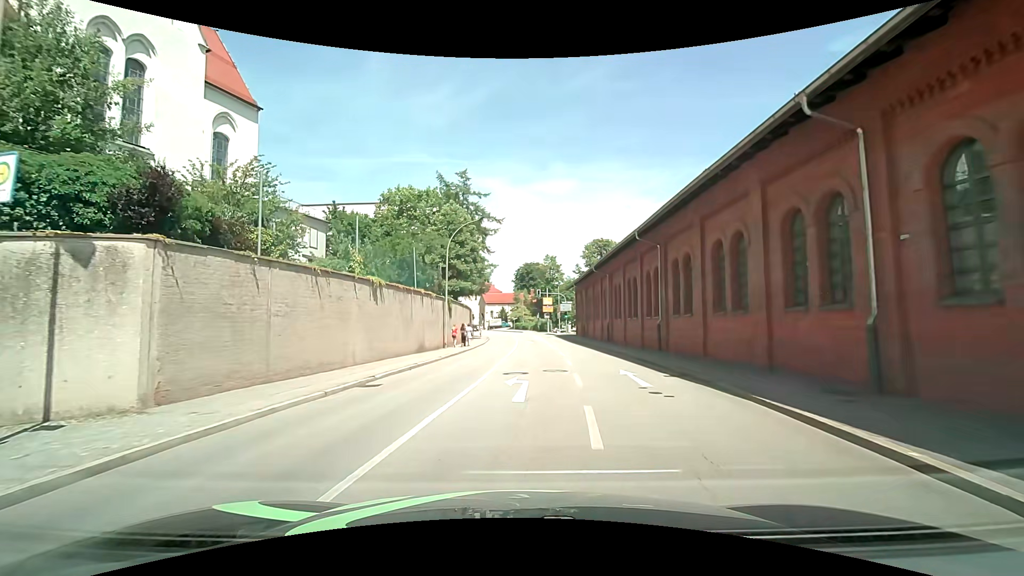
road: tertiary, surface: asphalt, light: Day
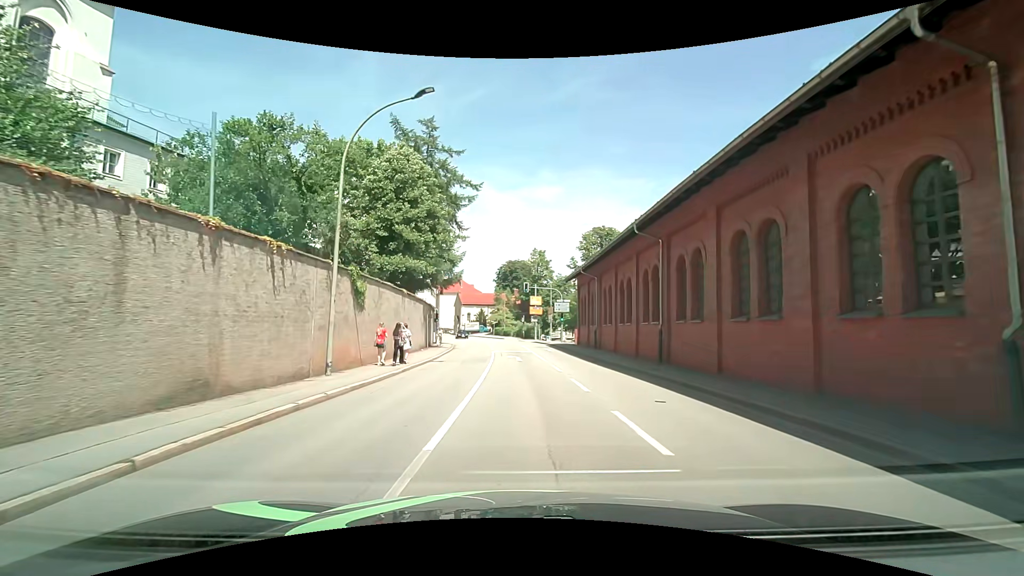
(0.0, +18.2) m; +2°
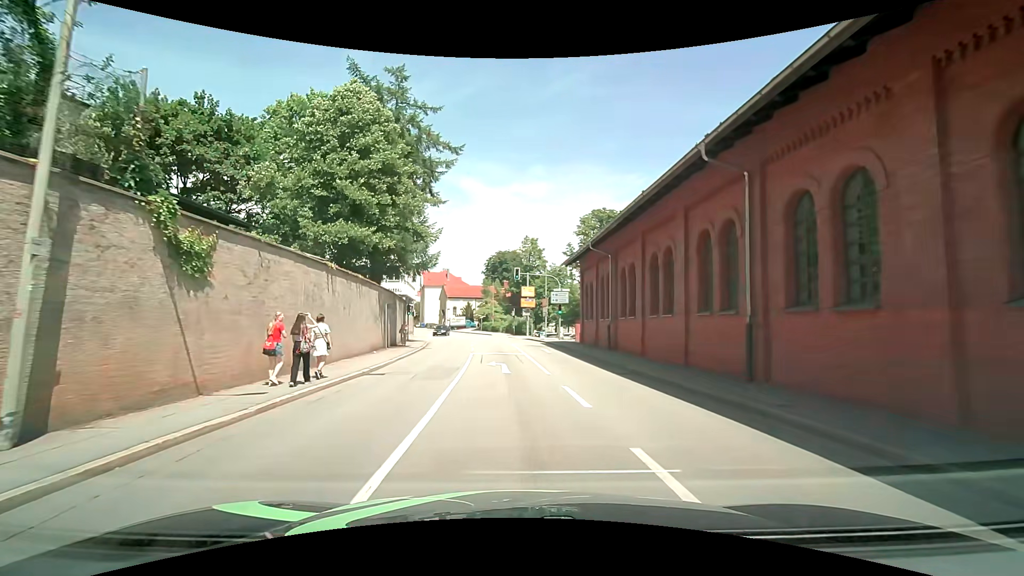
(+0.1, +9.0) m; +1°
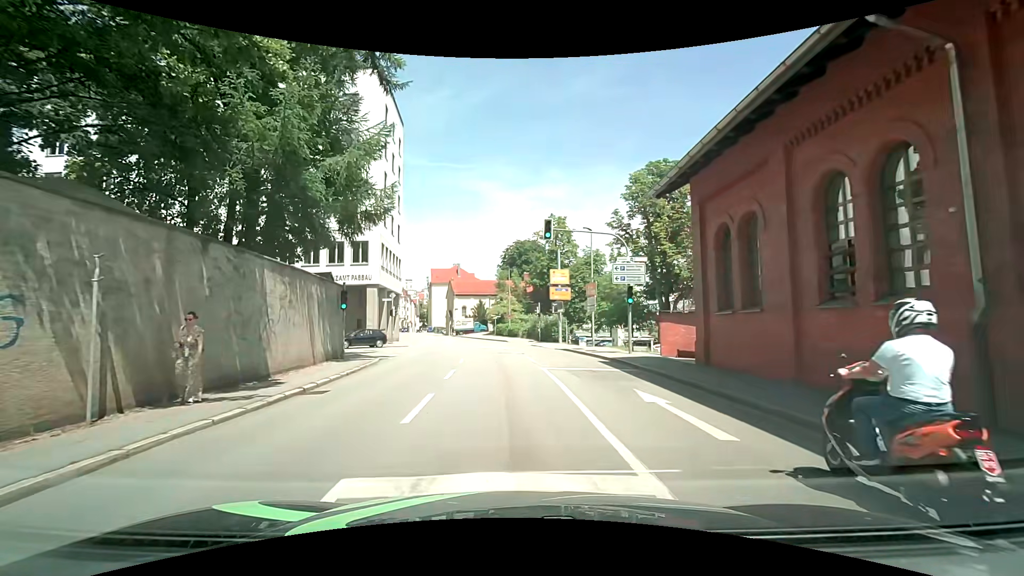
(-0.6, +20.4) m; -2°
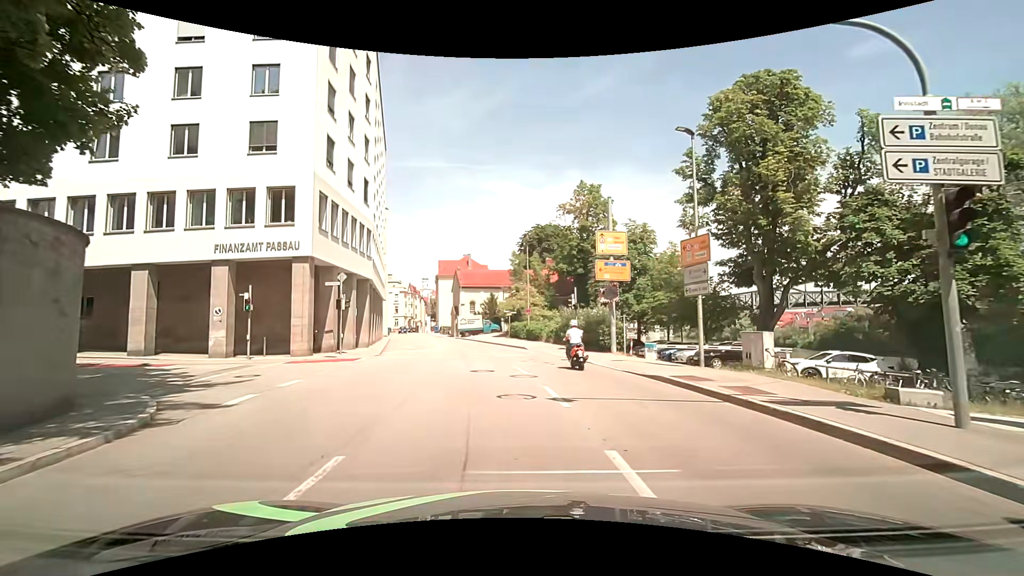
(-0.2, +16.5) m; -1°
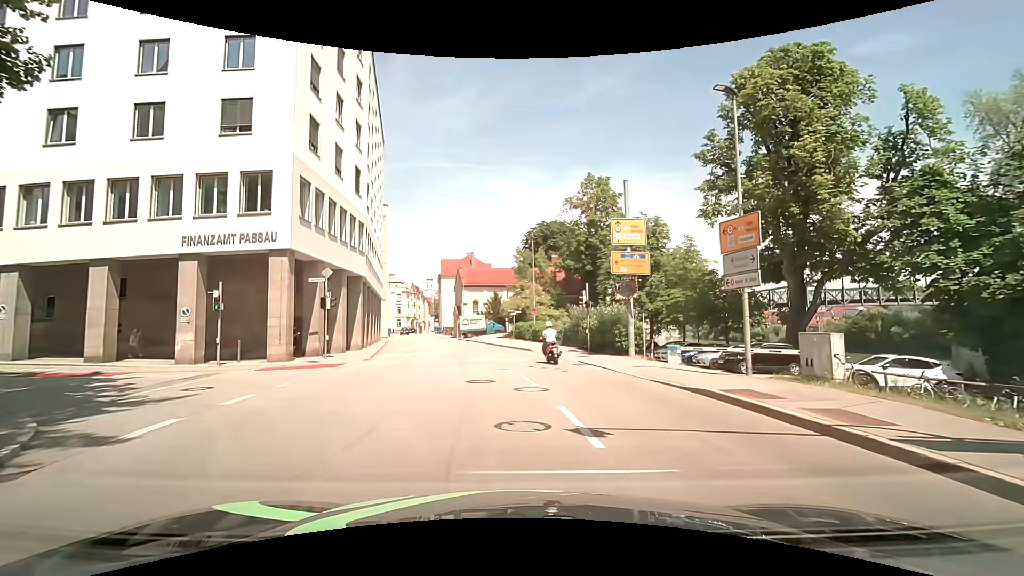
(0.0, +2.8) m; -1°
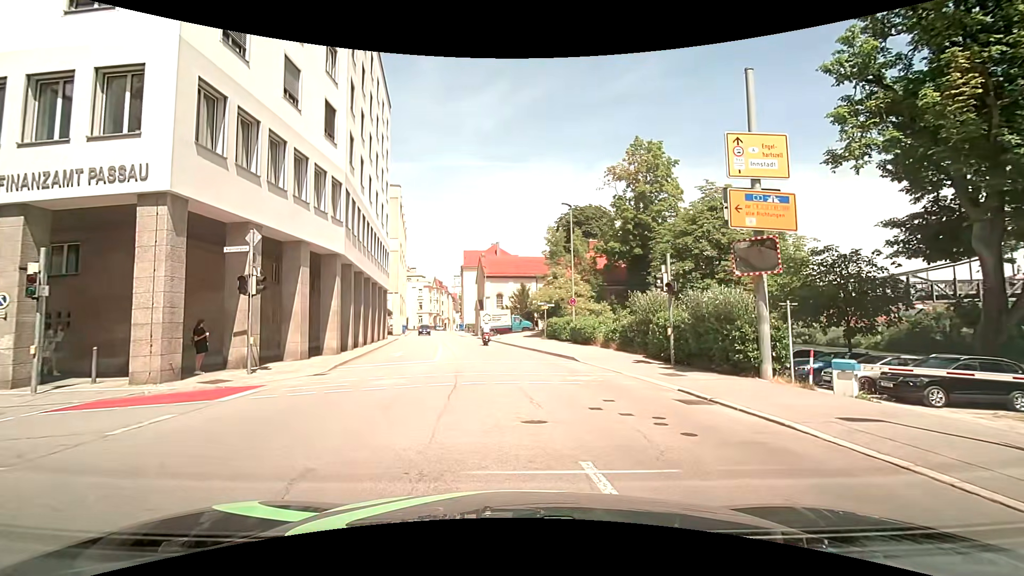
(-0.2, +9.3) m; -6°
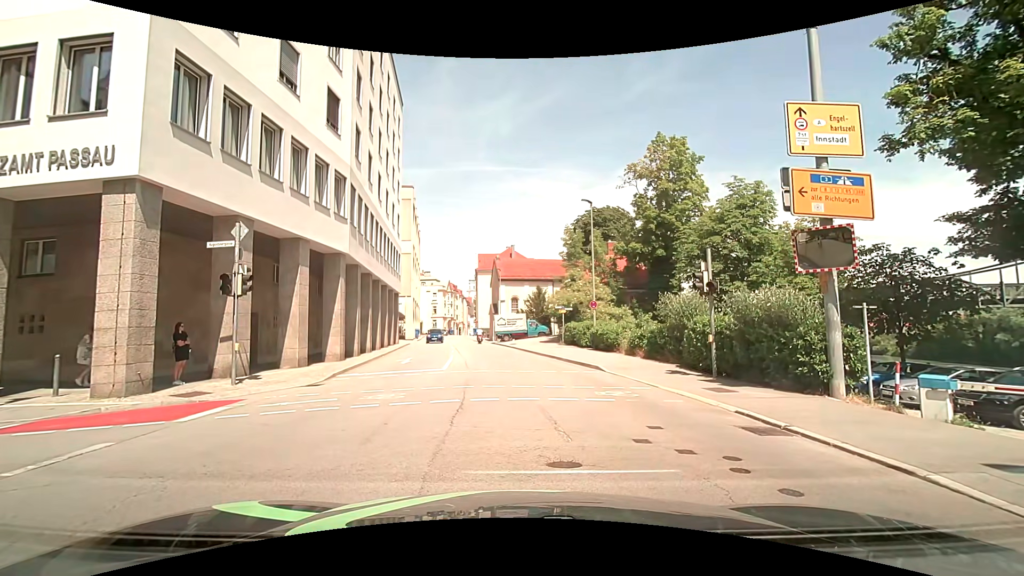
(0.0, +1.7) m; -2°
